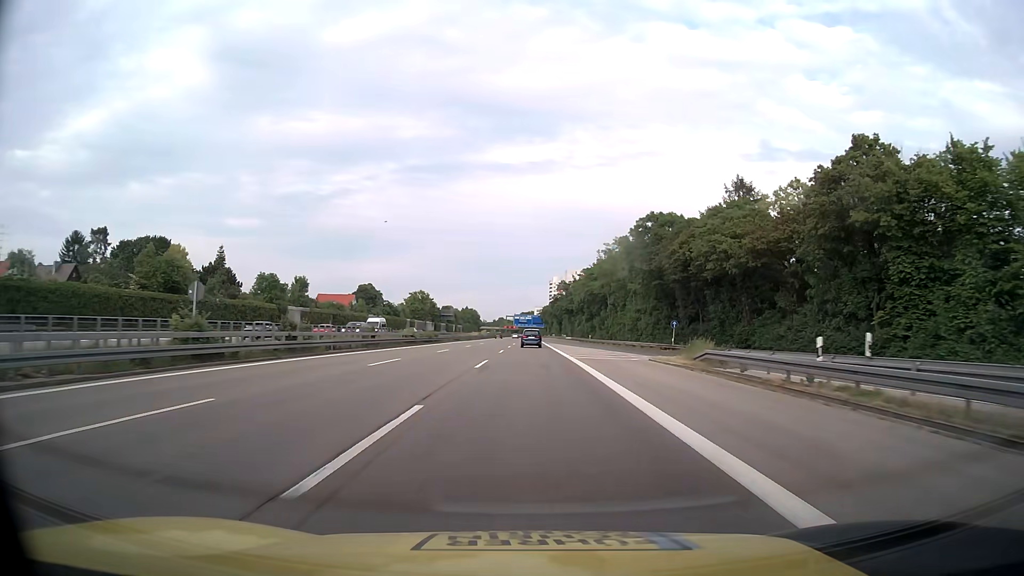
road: motorway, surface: asphalt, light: Day
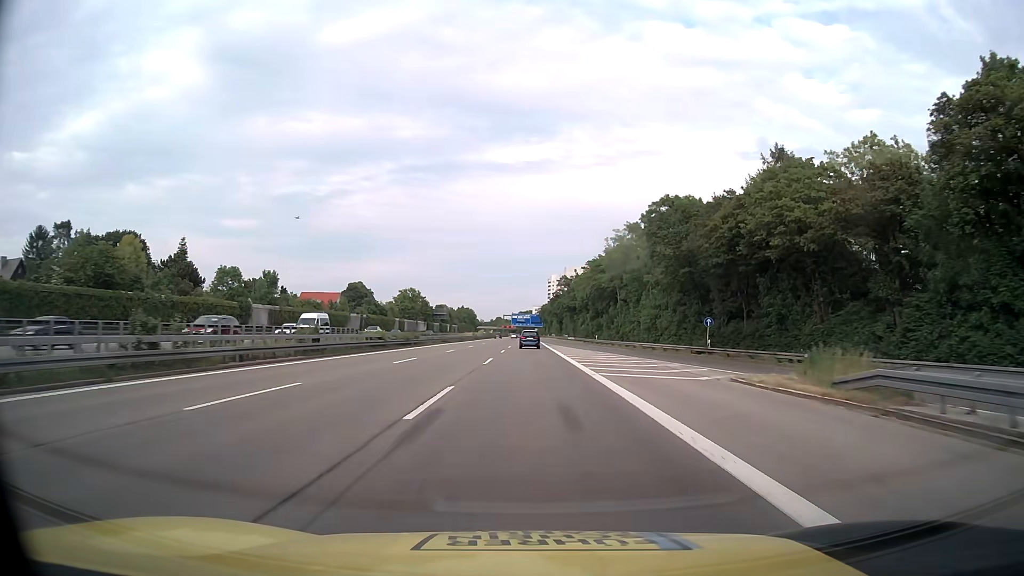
(0.0, +13.3) m; 0°
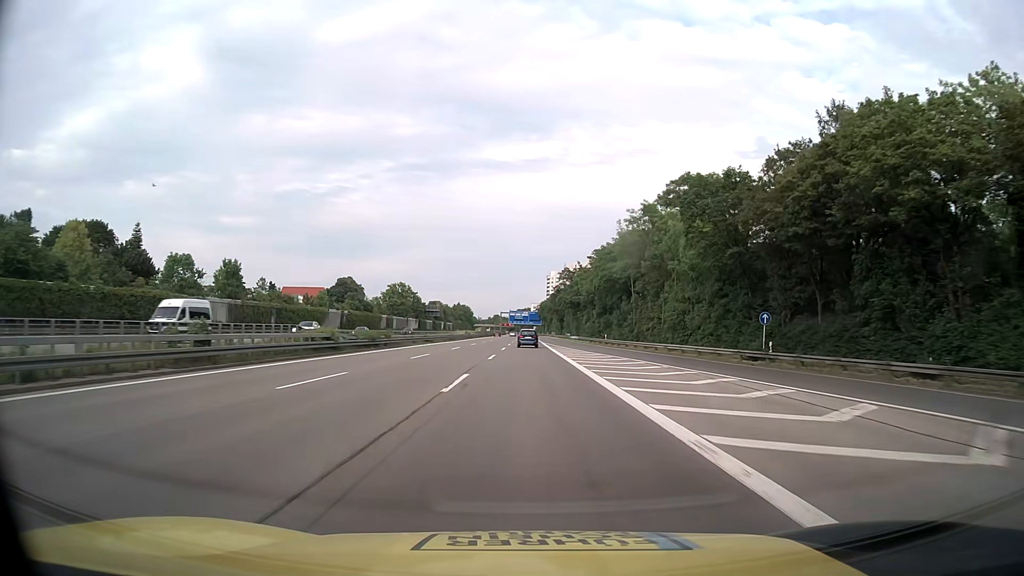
(0.0, +13.3) m; 0°
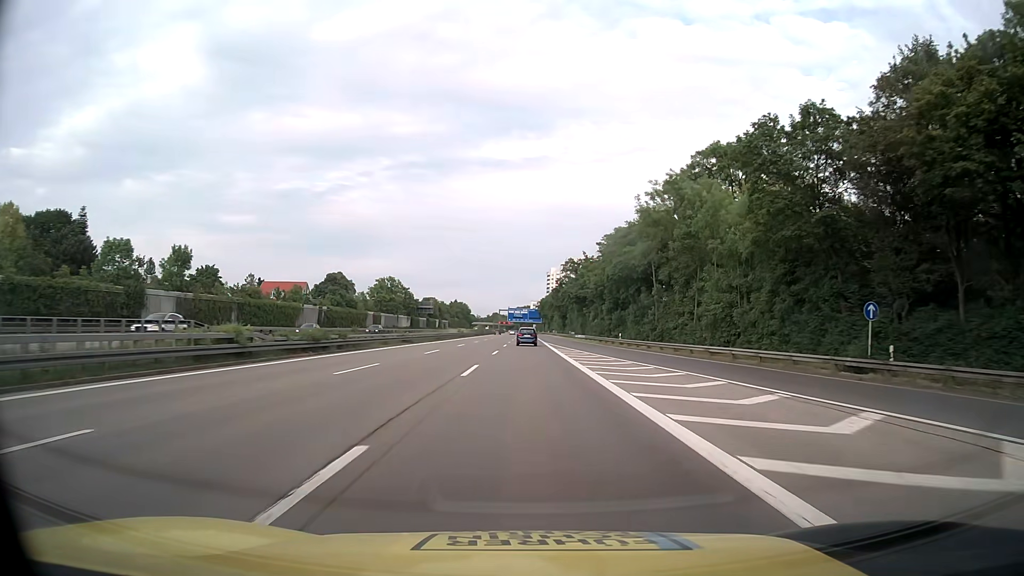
(0.0, +13.3) m; 0°
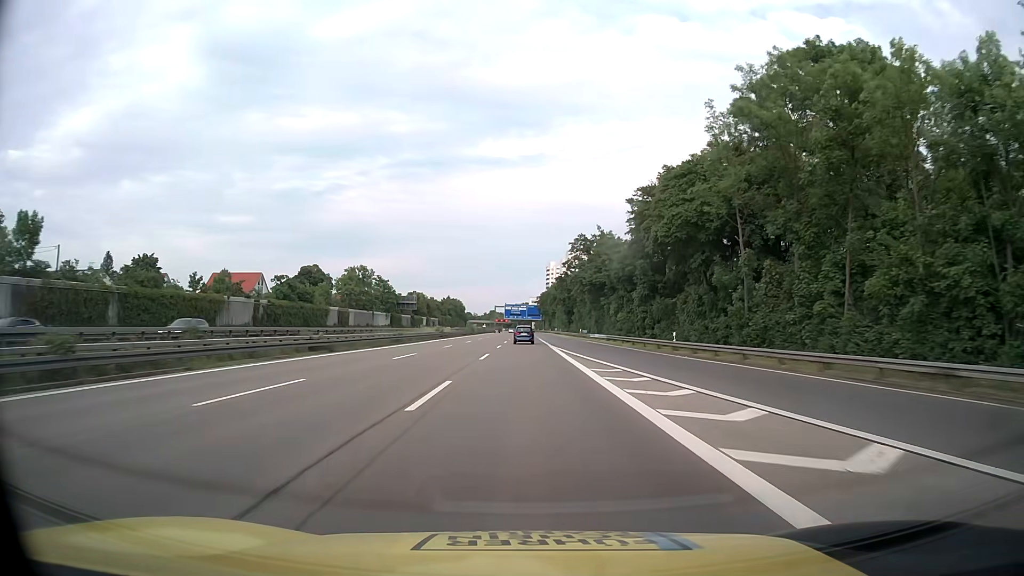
(0.0, +26.7) m; 0°
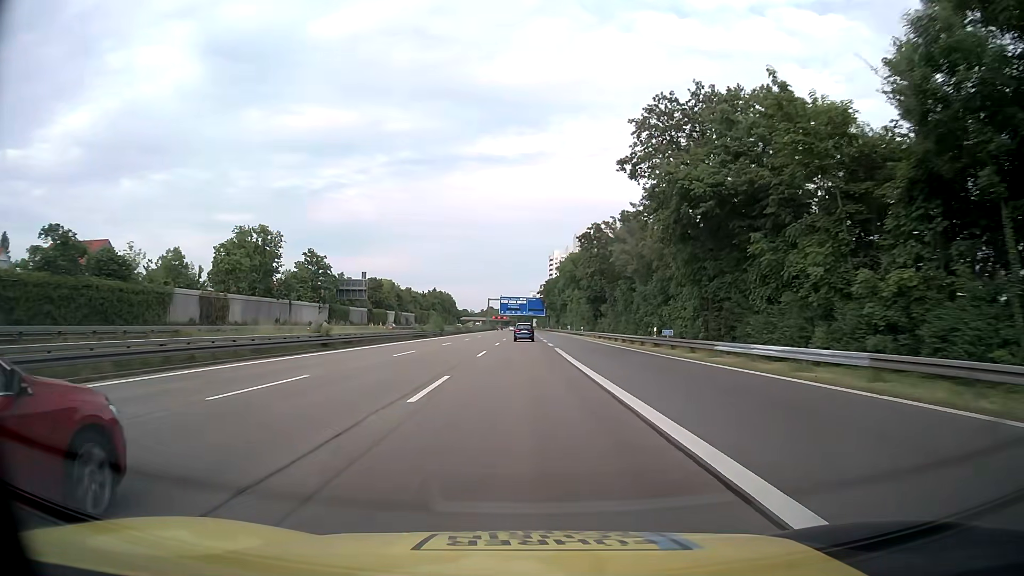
(-0.3, +53.3) m; 0°
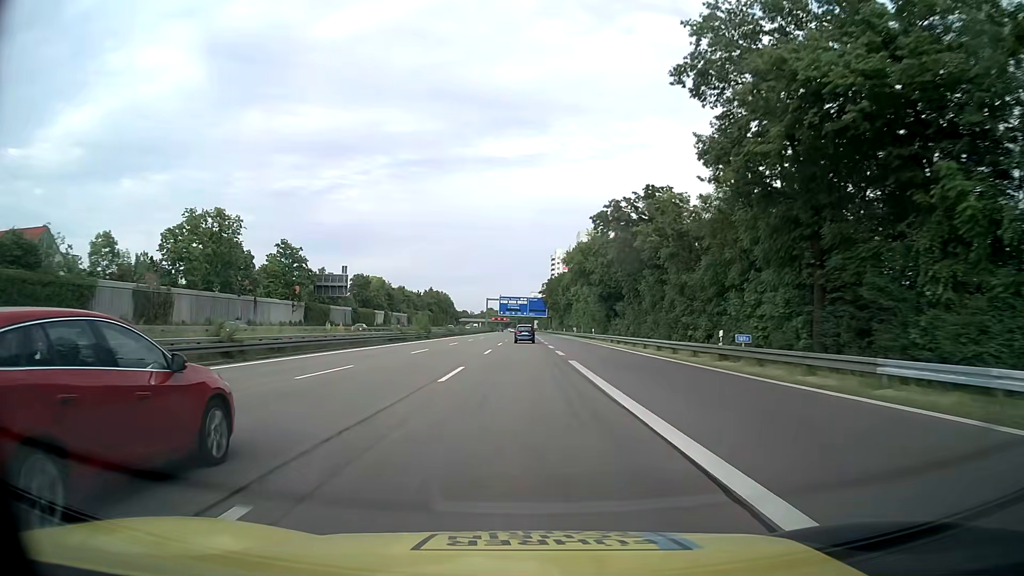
(0.0, +13.3) m; 0°
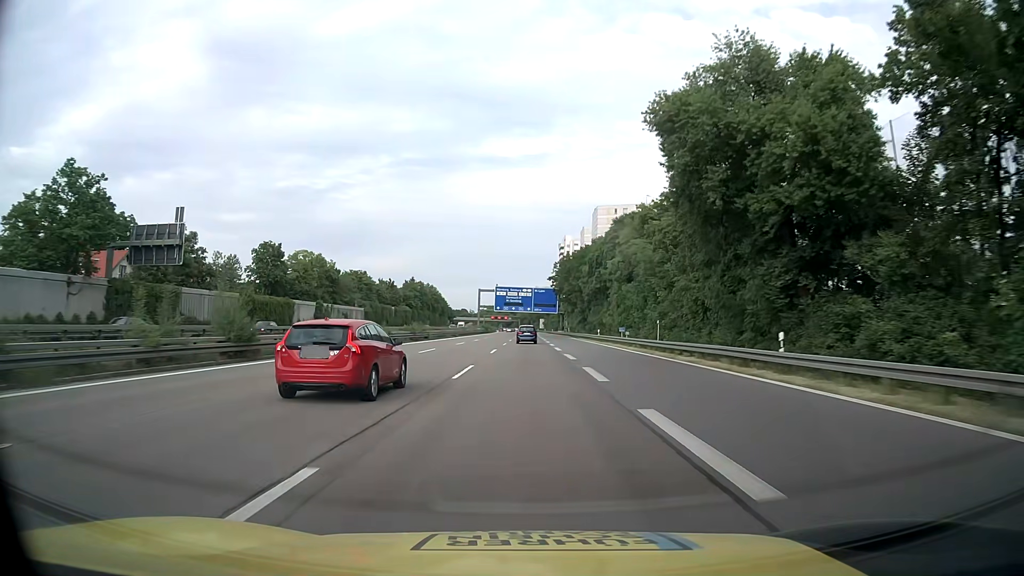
(-0.3, +53.0) m; 0°
(0, +10) (0, +20) (0, +30) (0, +40) (0, +50) (0, +60) (0, +70) (0, +80) (0, +90) (0, +100) m
